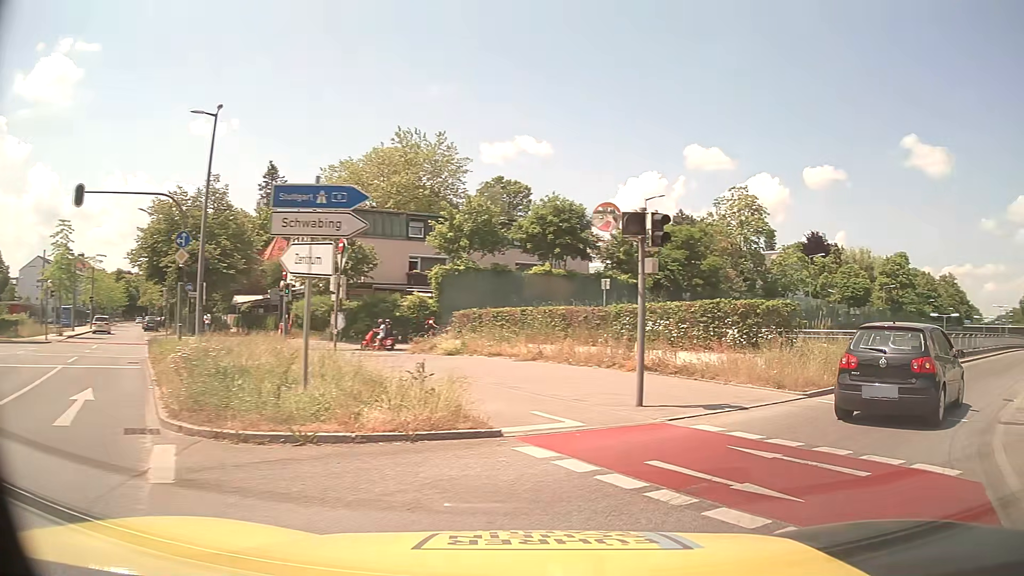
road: trunk_link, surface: asphalt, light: Day
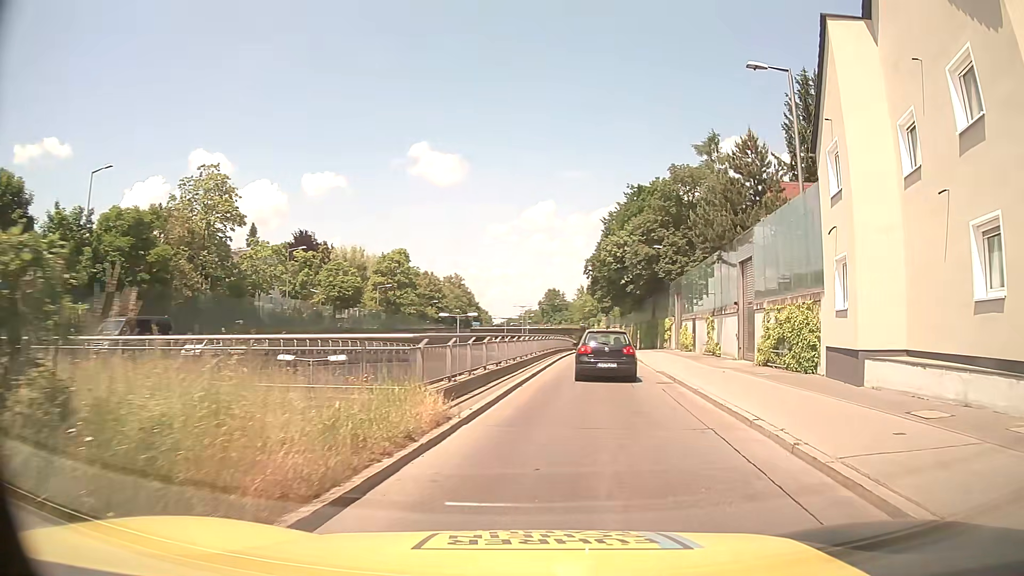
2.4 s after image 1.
(+4.8, +11.0) m; +43°
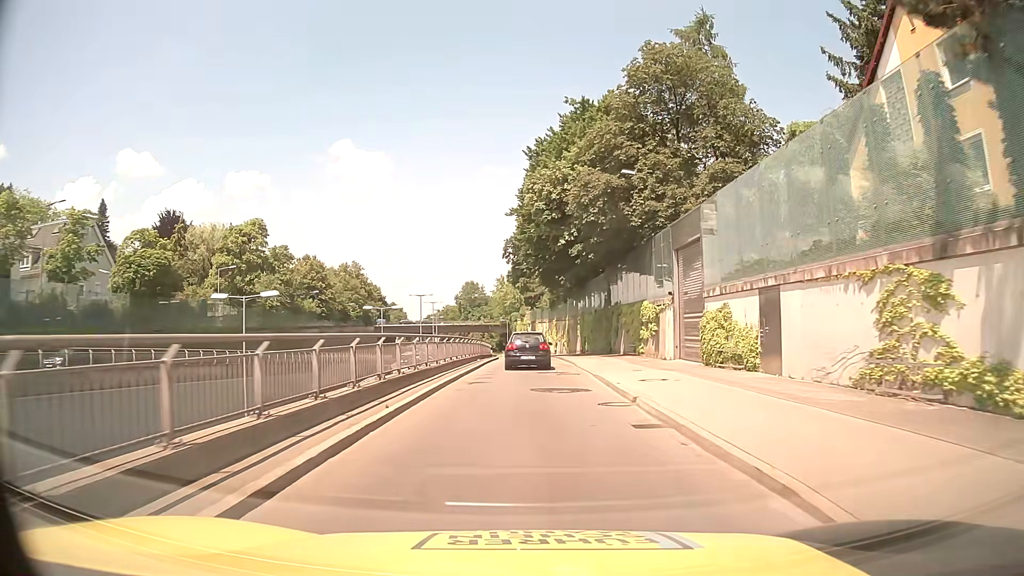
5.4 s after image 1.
(+2.4, +28.7) m; +6°
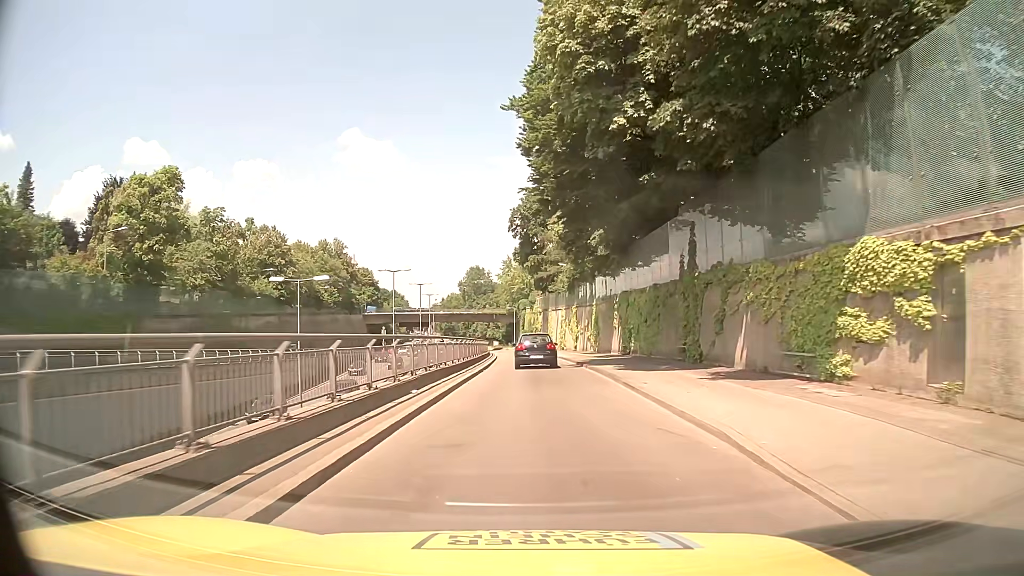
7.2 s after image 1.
(-0.2, +22.5) m; -1°
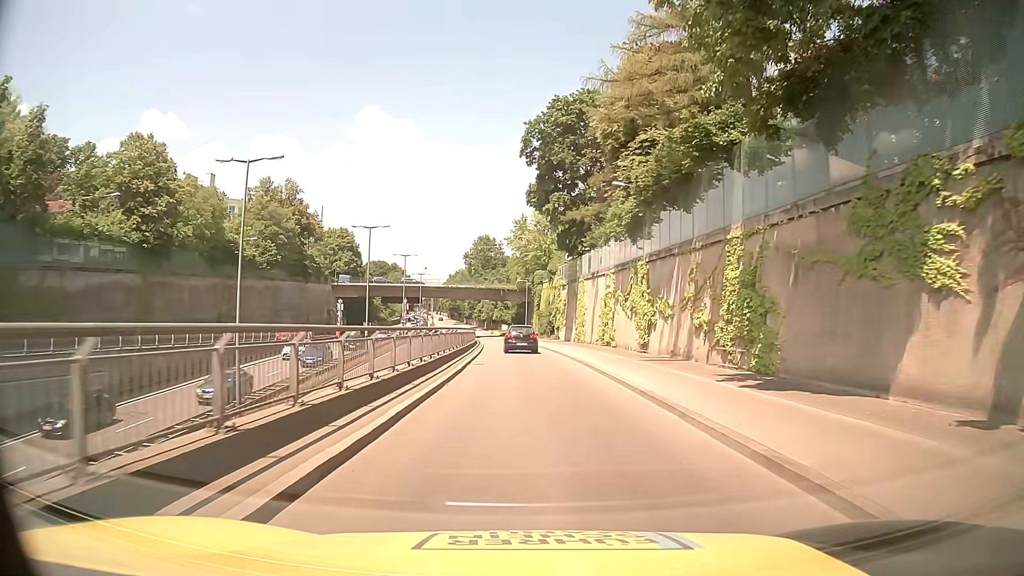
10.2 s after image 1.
(-0.2, +36.2) m; -2°
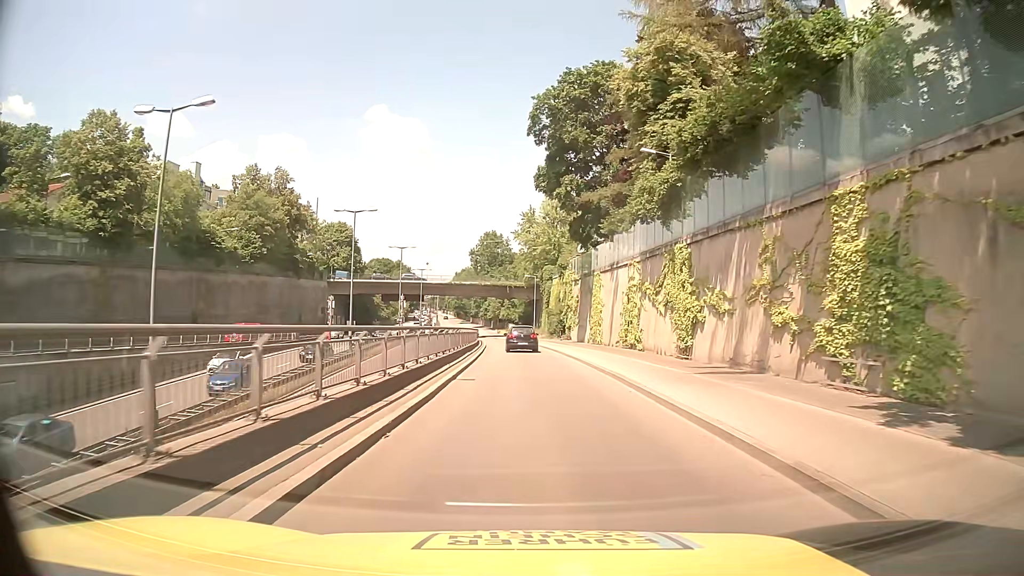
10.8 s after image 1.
(0.0, +7.4) m; -1°
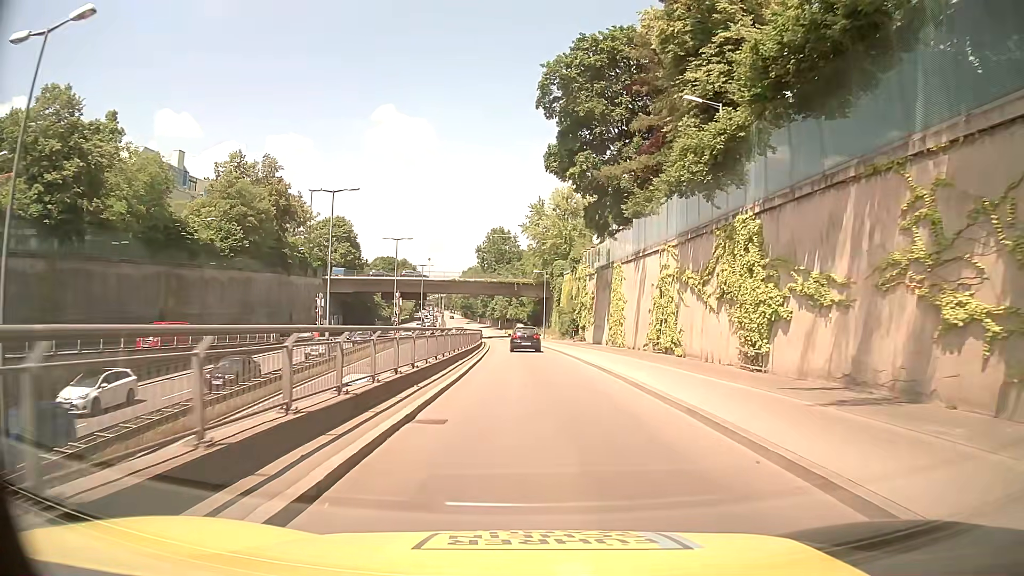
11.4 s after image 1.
(0.0, +7.5) m; -1°
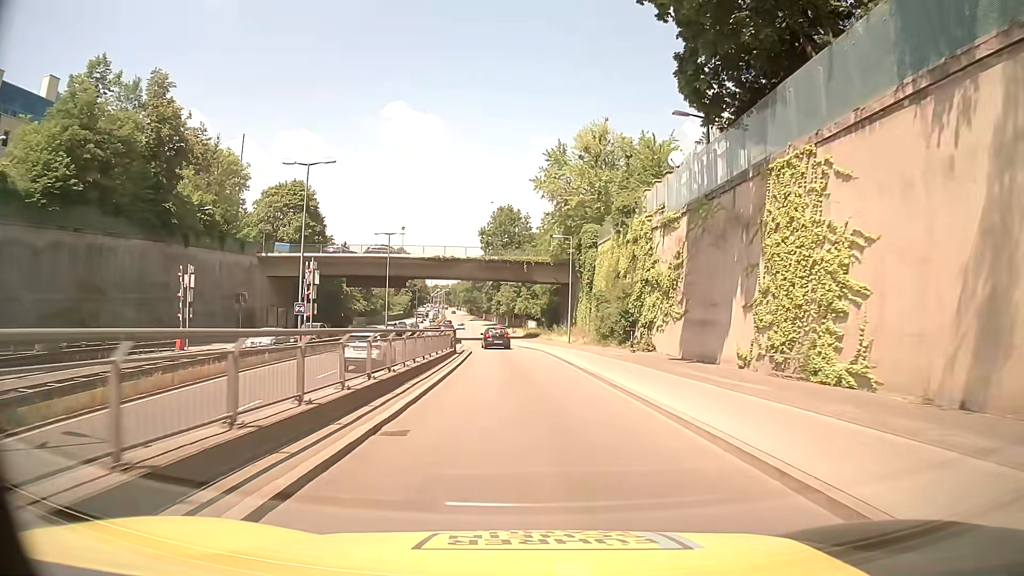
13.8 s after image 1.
(0.0, +31.5) m; -1°
(0, +10) (0, +20) (-1, +30) (-1, +40) (-2, +50) (-4, +60) (-5, +70) (-6, +80) (-7, +90) (-7, +100) m
